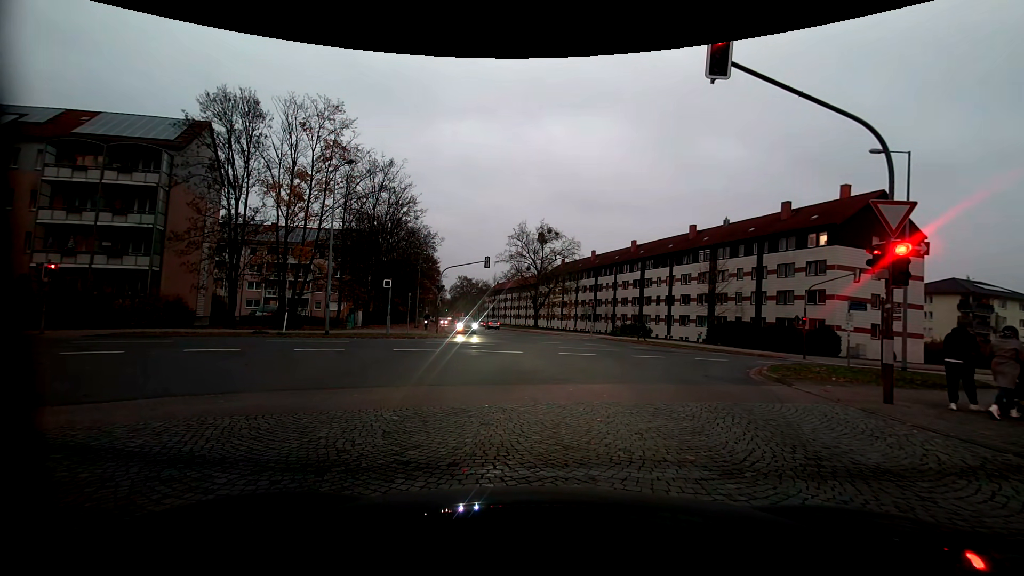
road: service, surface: paving_stones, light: Dusk
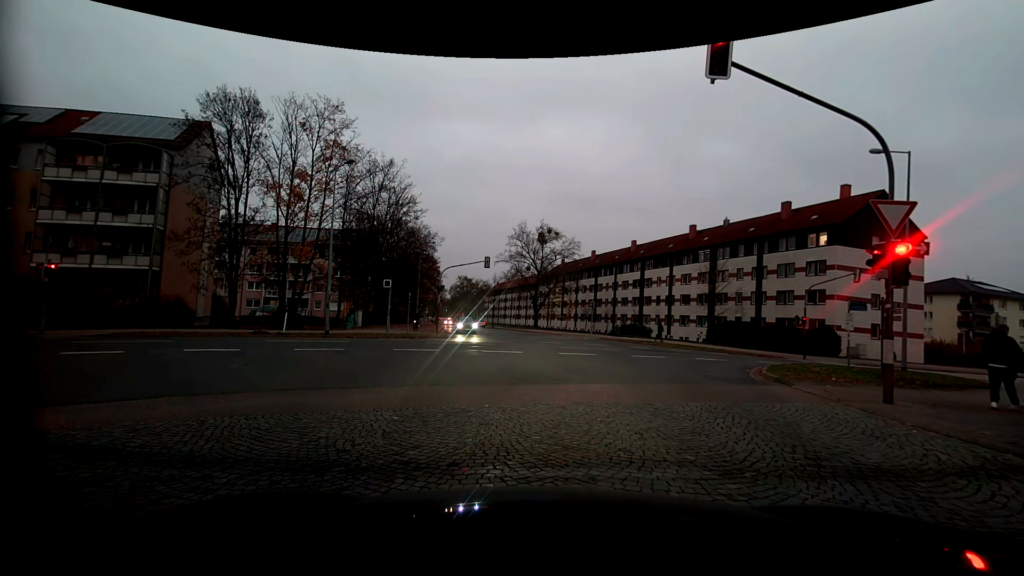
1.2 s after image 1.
(0.0, 0.0) m; 0°
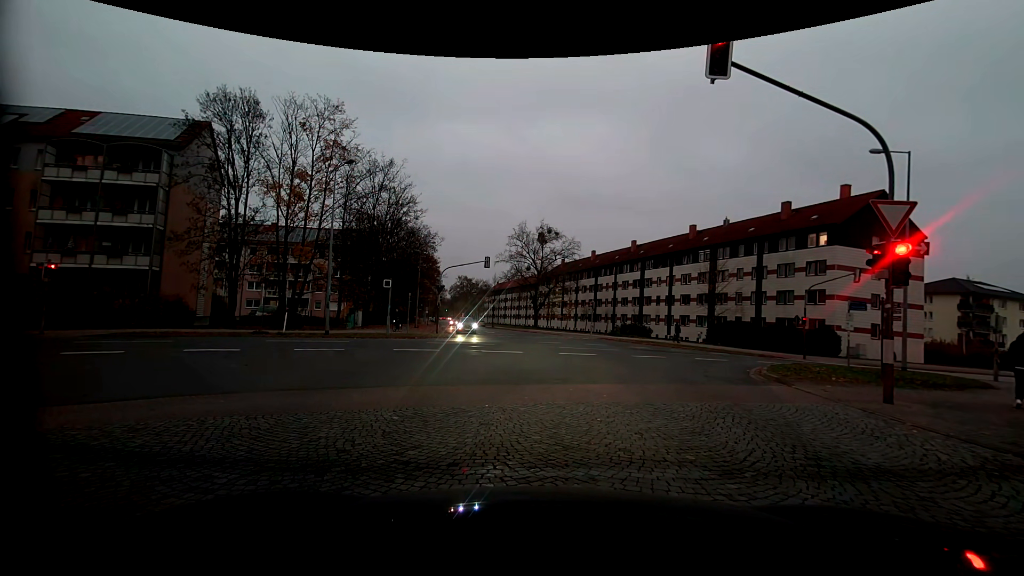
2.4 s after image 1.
(0.0, 0.0) m; 0°
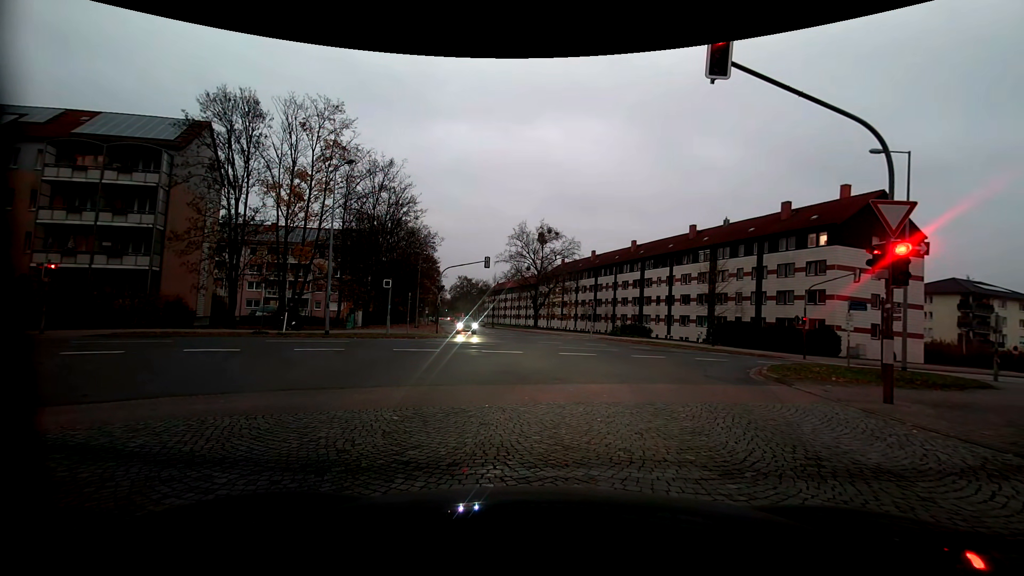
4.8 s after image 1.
(0.0, 0.0) m; 0°
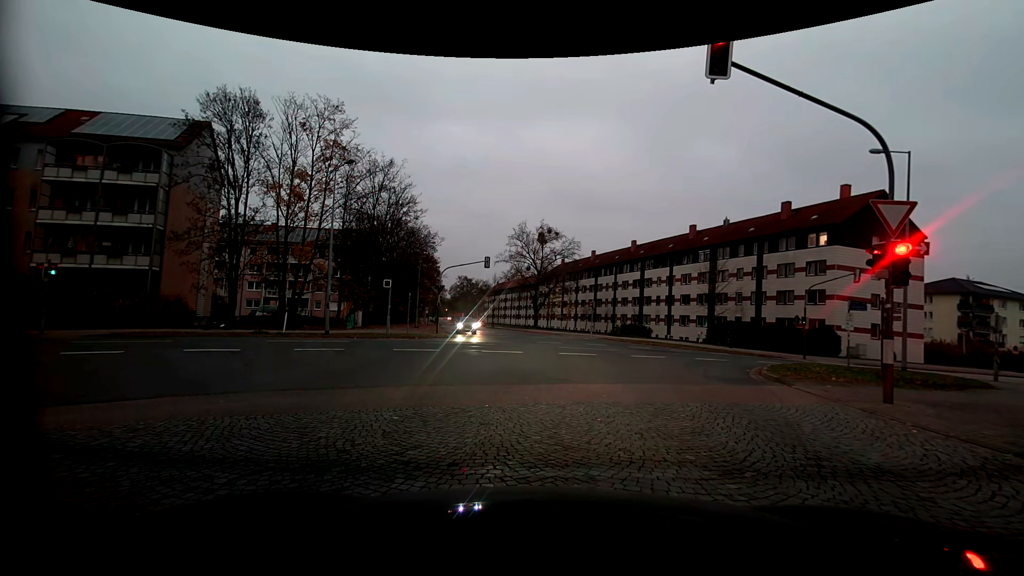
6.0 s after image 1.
(0.0, 0.0) m; 0°
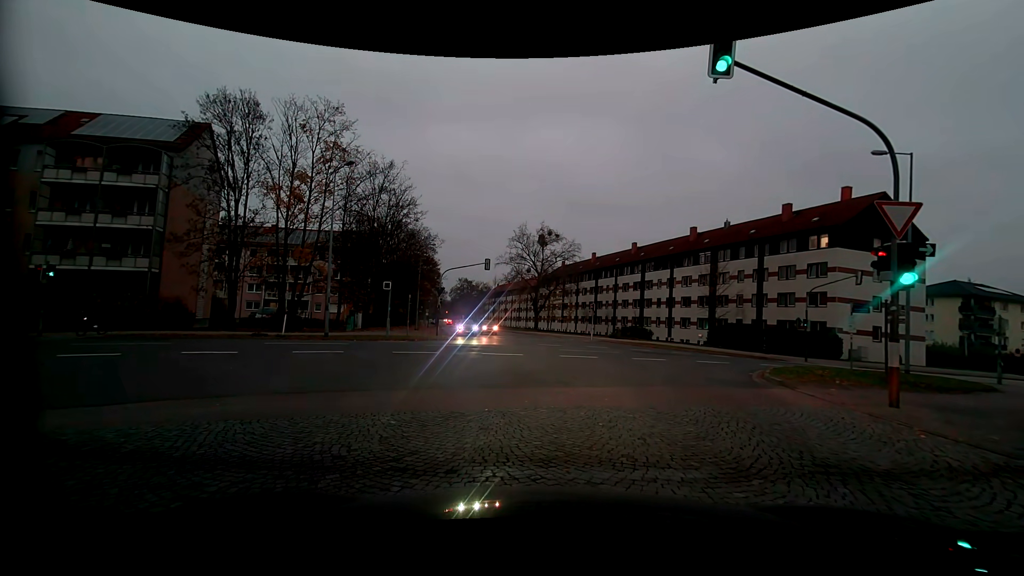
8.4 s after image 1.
(0.0, +0.2) m; 0°
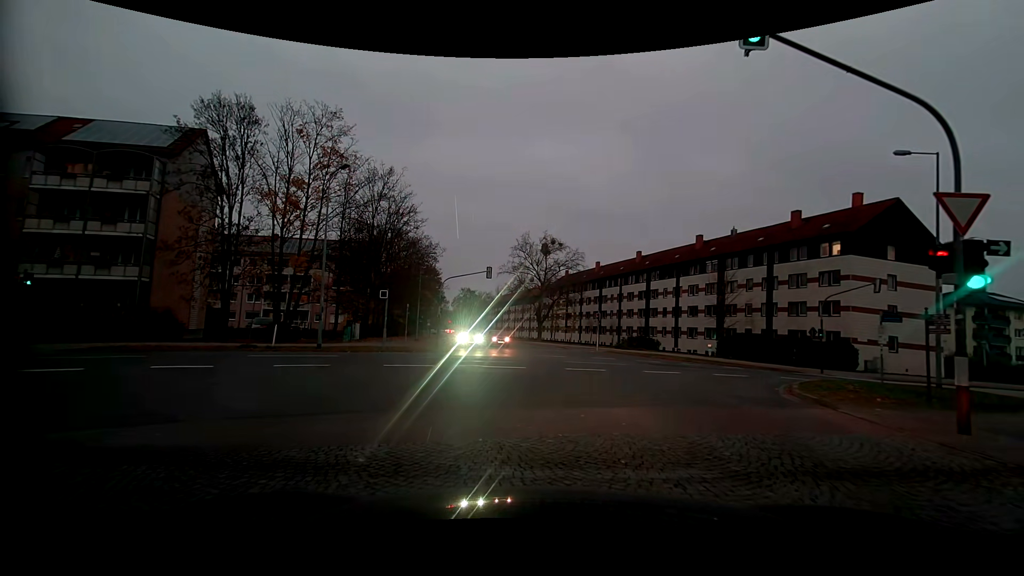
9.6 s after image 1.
(0.0, +1.6) m; +1°
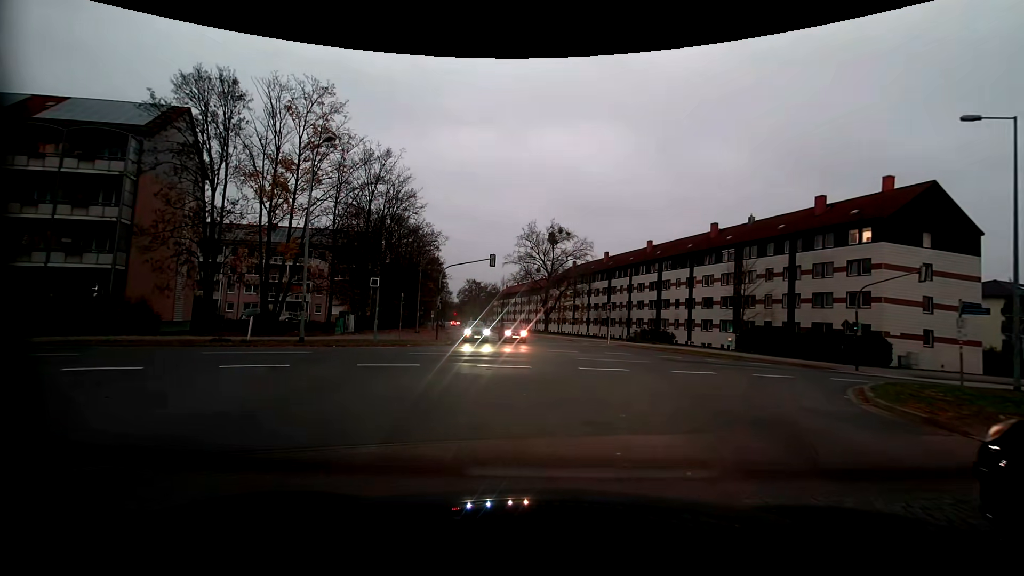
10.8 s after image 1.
(-0.1, +3.0) m; +1°
